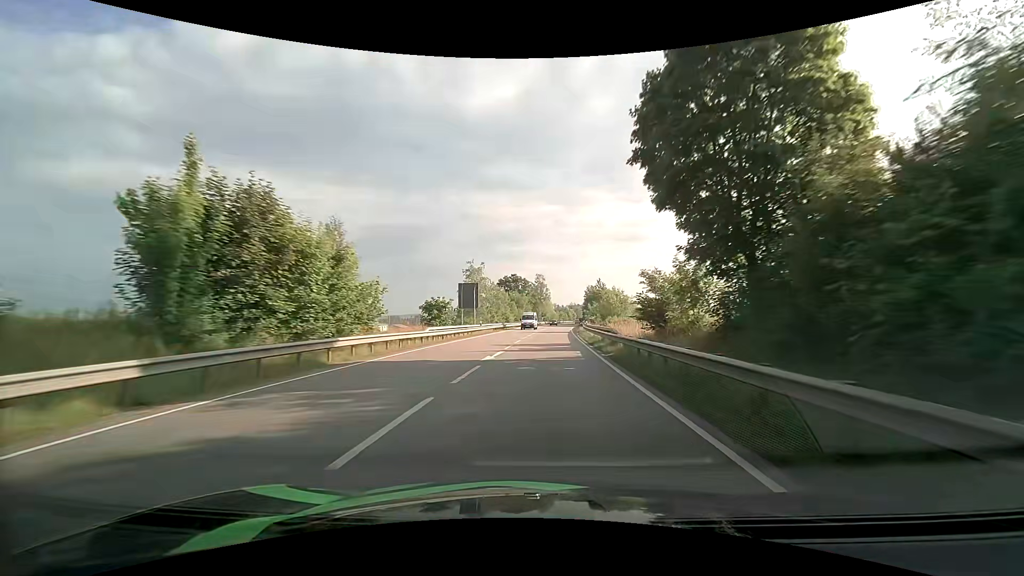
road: primary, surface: asphalt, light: Day
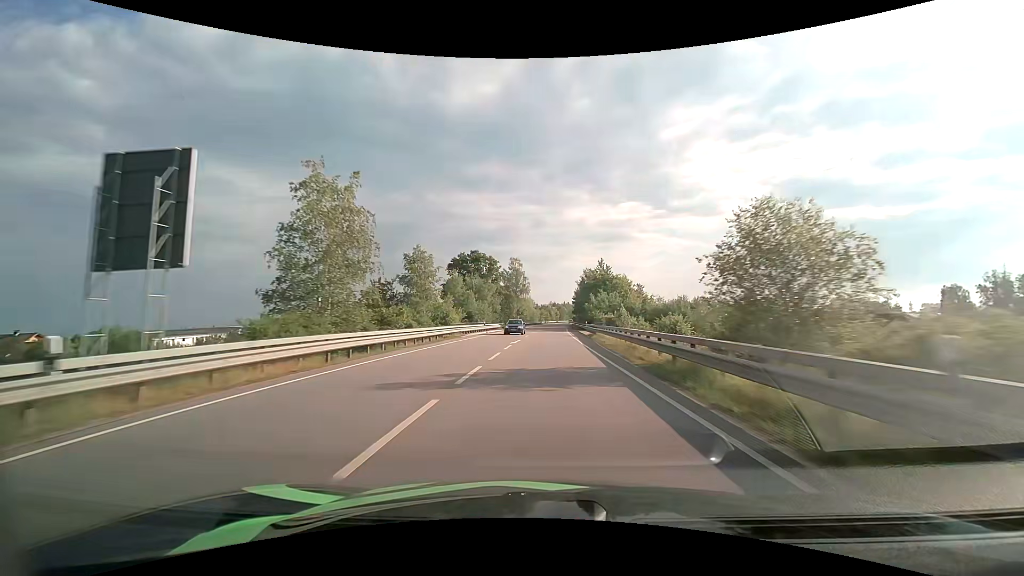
(+0.8, +42.6) m; +2°
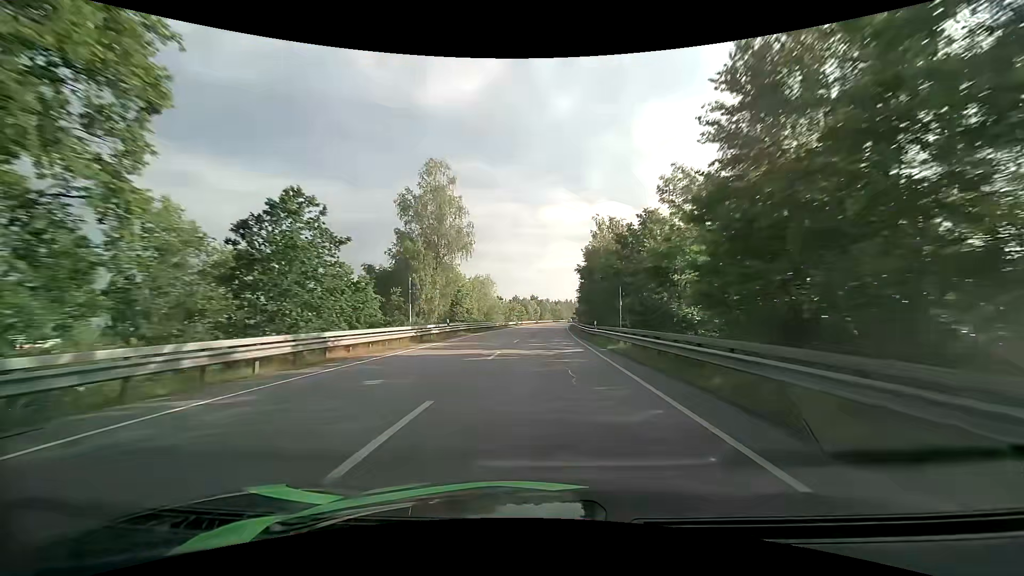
(+1.9, +73.4) m; +3°
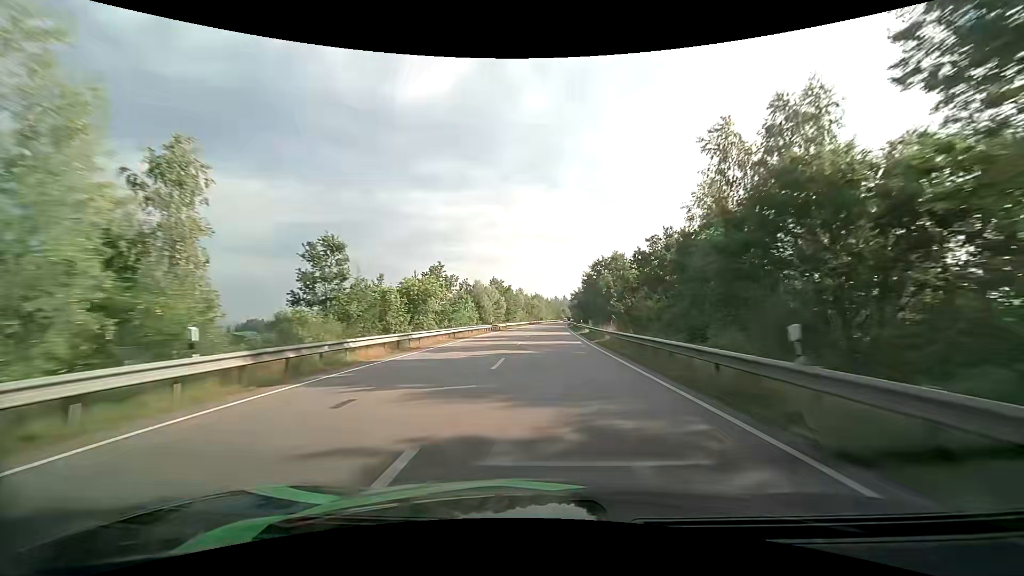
(+1.4, +74.8) m; +3°
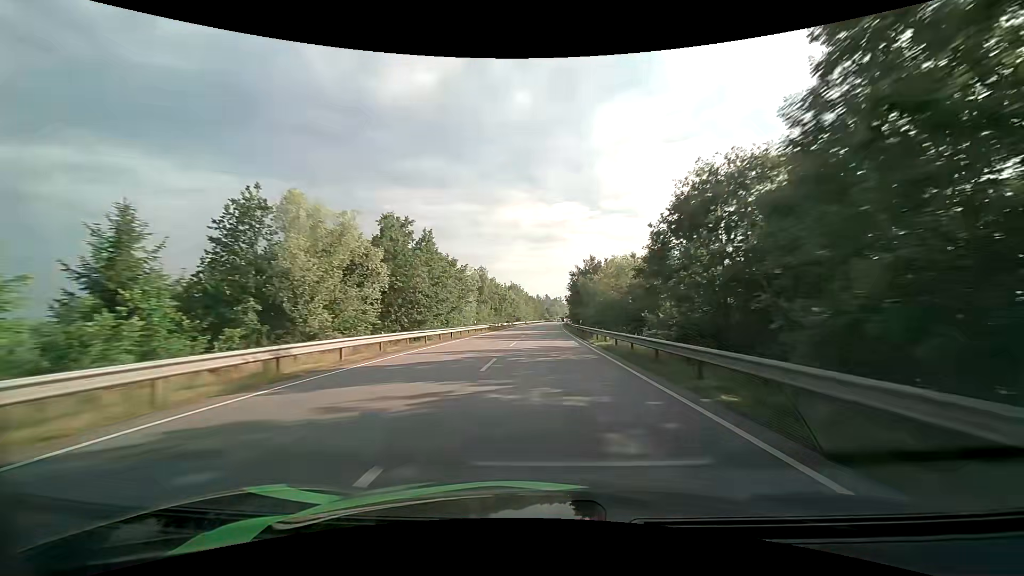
(+1.3, +60.6) m; +2°
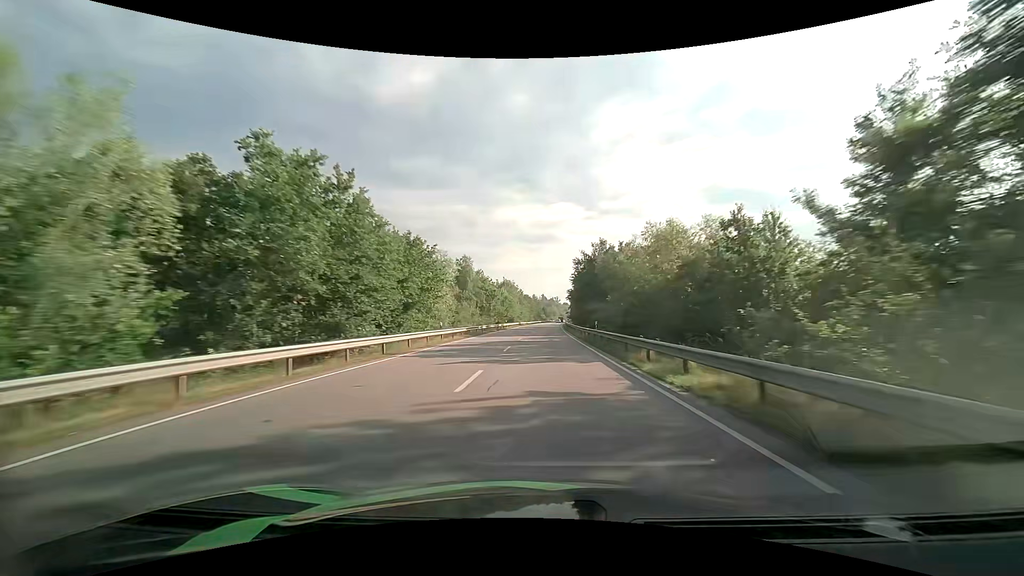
(+0.1, +15.4) m; +1°
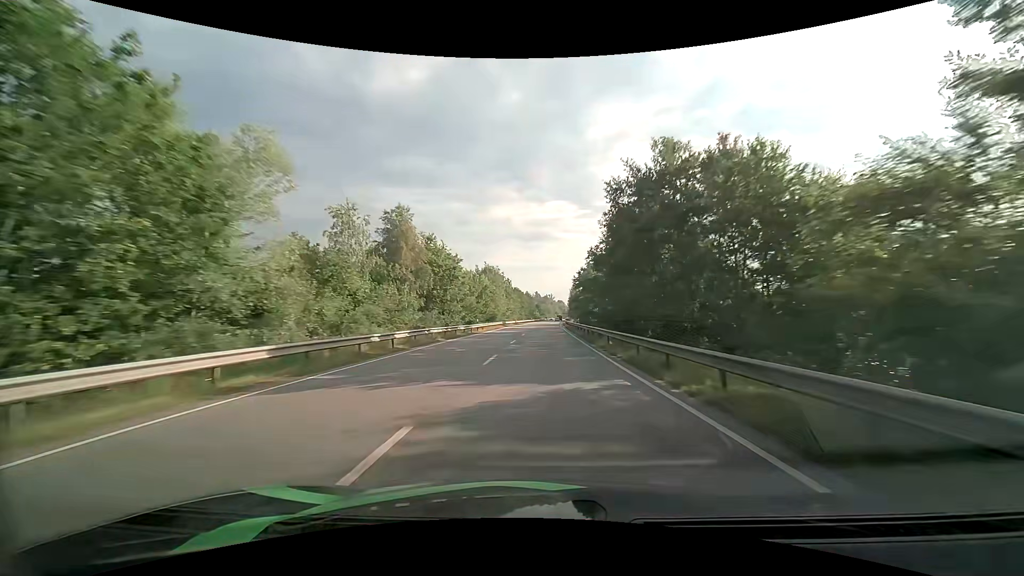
(+0.2, +31.0) m; +1°
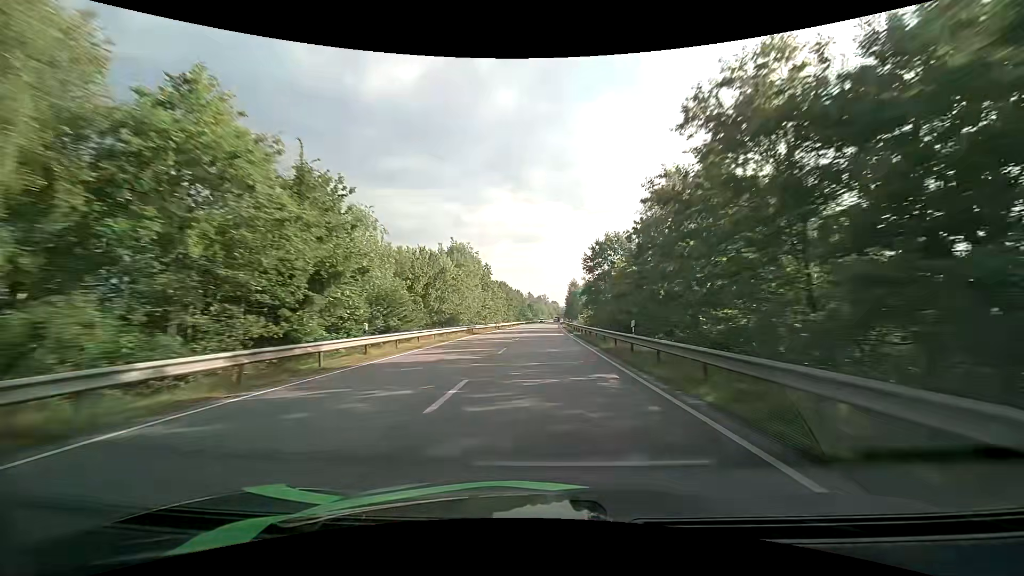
(+0.2, +31.2) m; +1°
(0, +10) (0, +20) (0, +30) (0, +40) (0, +50) (+1, +60) (+1, +70) (+1, +80) (+1, +90) (+1, +100) m
